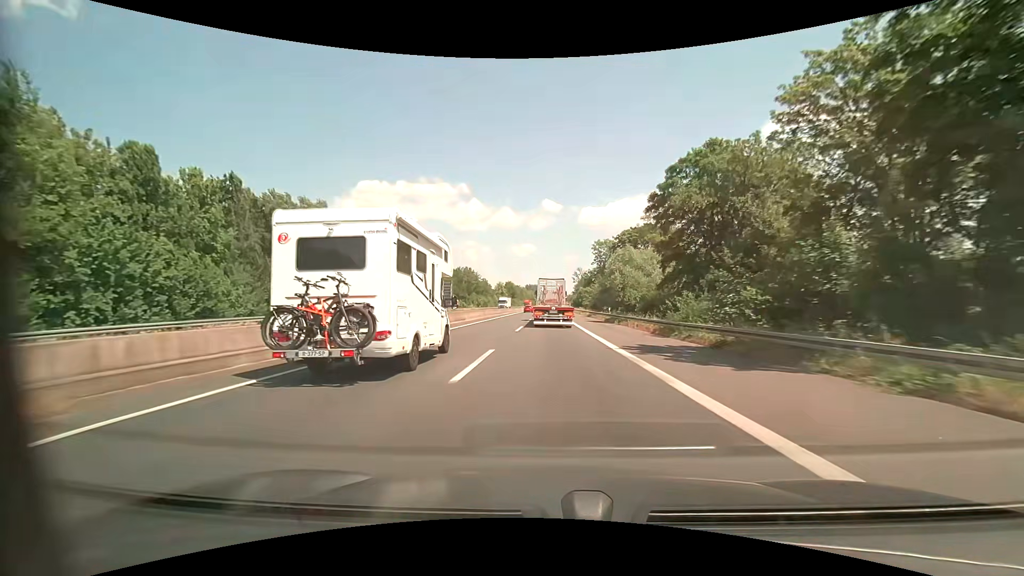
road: motorway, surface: asphalt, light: Day
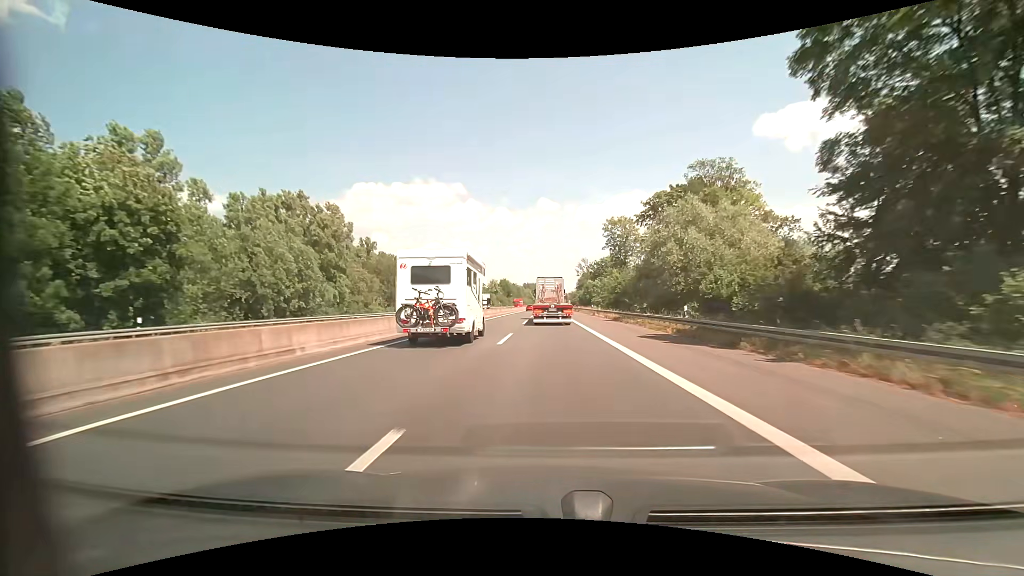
(0.0, +28.0) m; 0°
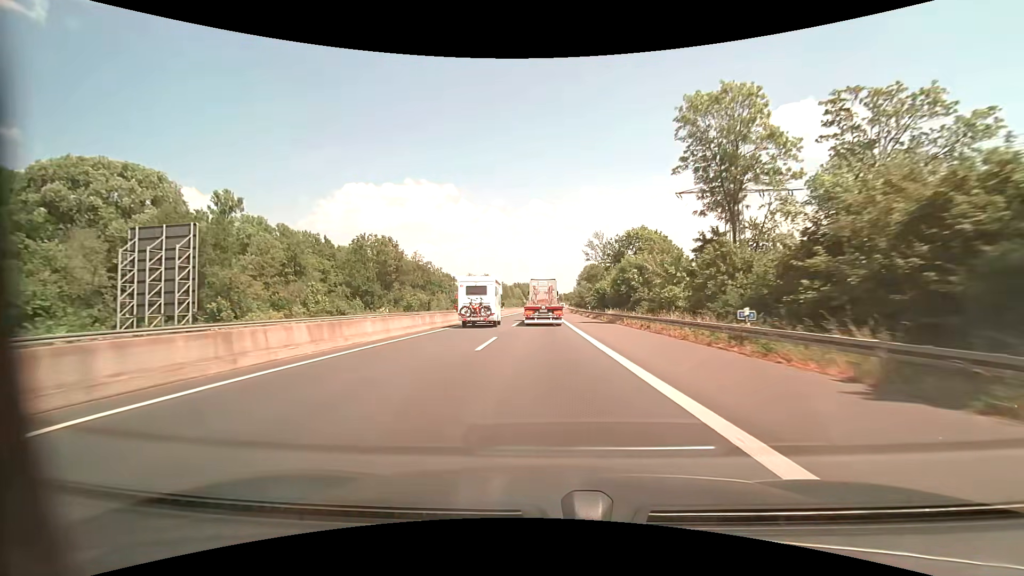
(+0.3, +56.2) m; +1°
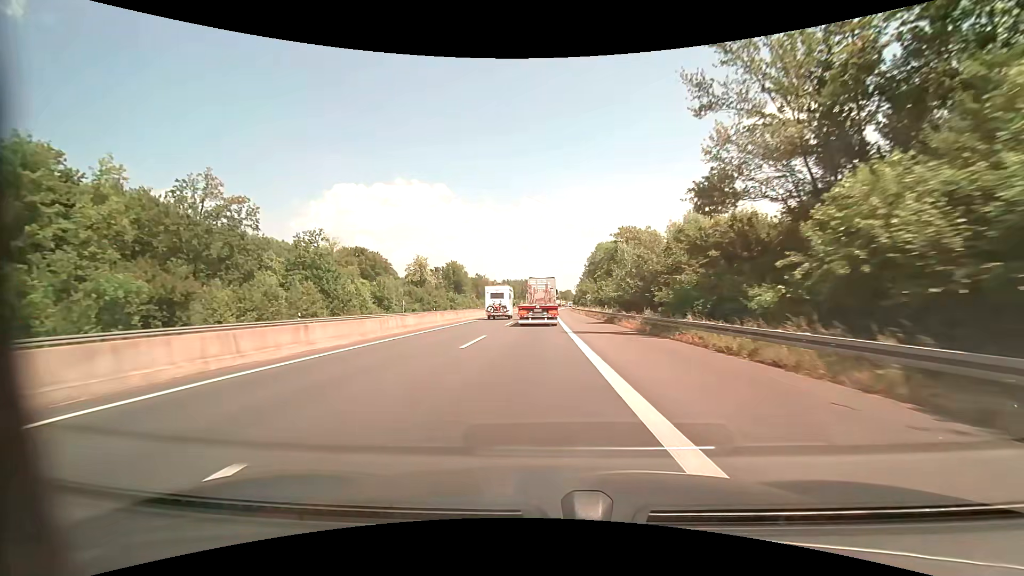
(+0.5, +71.3) m; +1°
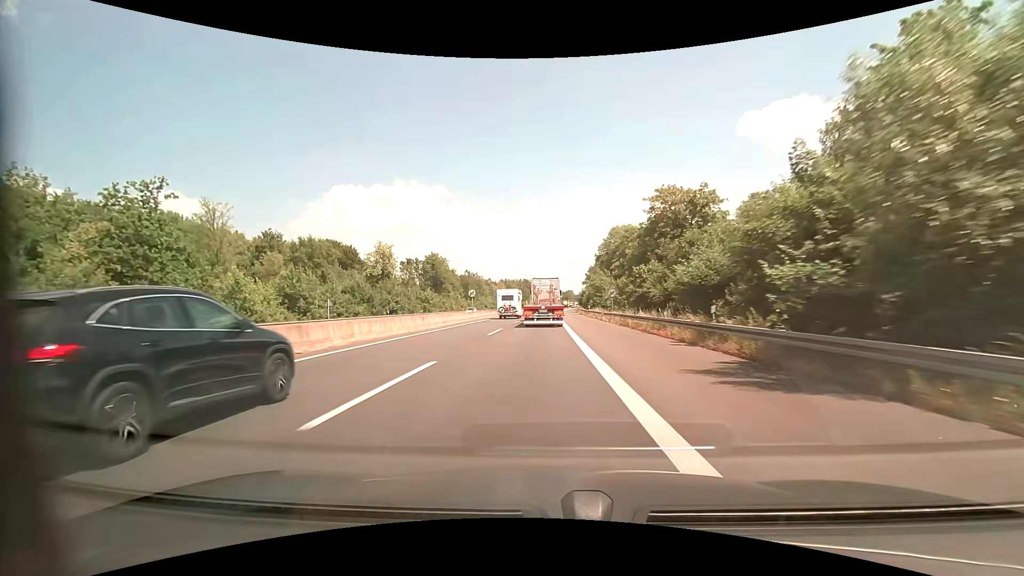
(+0.1, +28.4) m; 0°
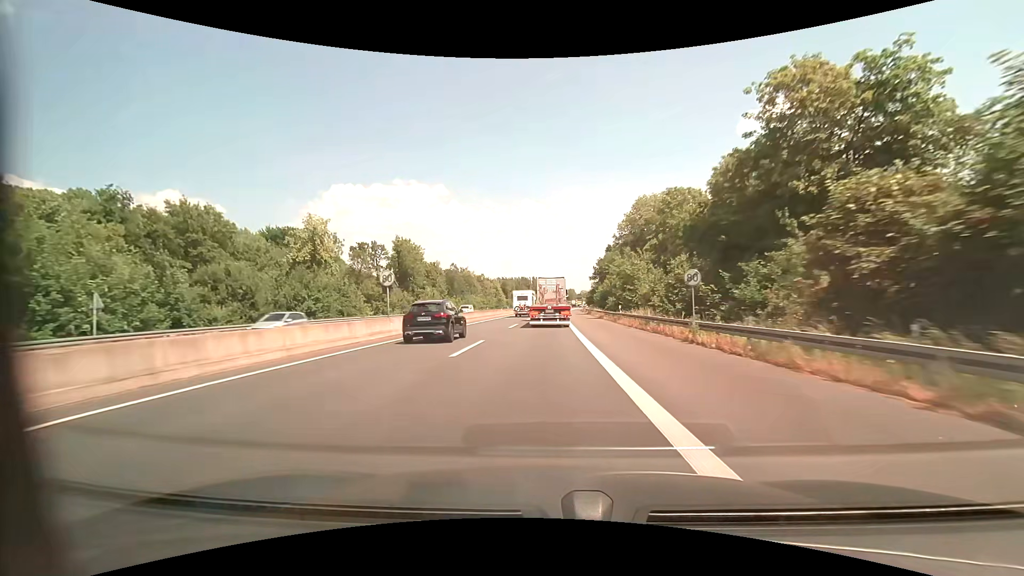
(0.0, +28.4) m; 0°
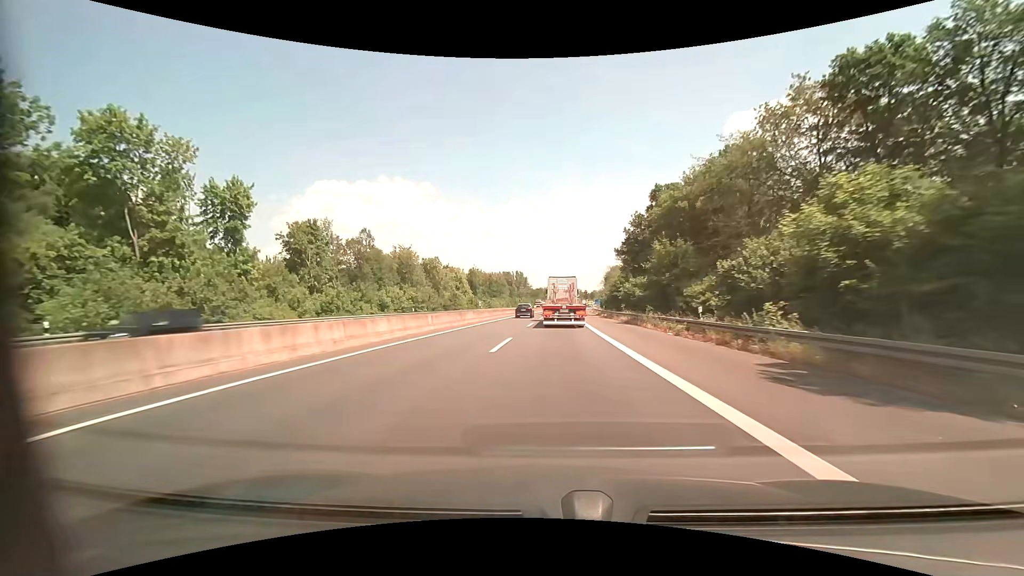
(+0.5, +71.0) m; +1°
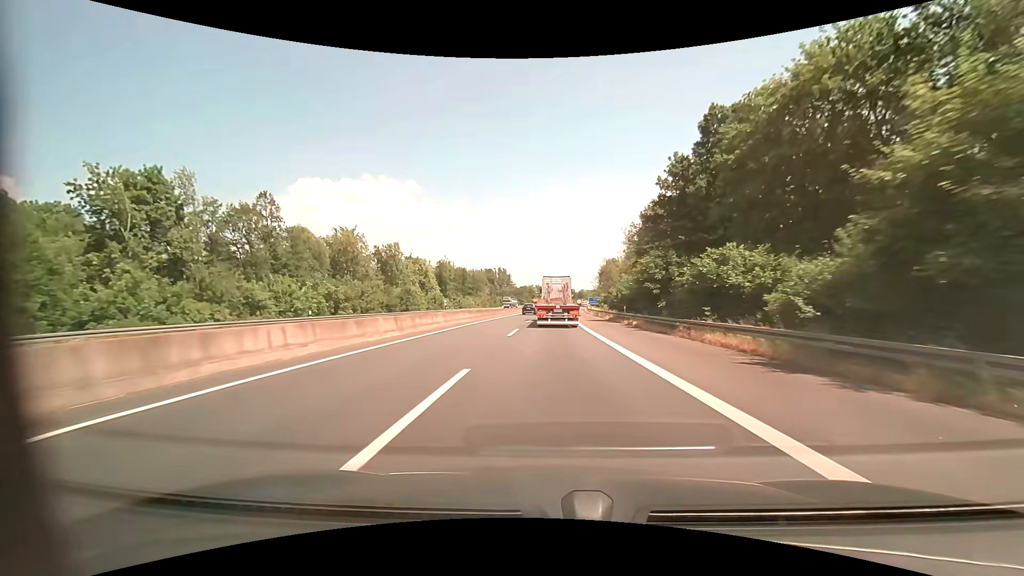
(+0.3, +28.2) m; +2°
(0, +10) (0, +20) (0, +30) (+1, +40) (+1, +50) (+1, +60) (+2, +70) (+2, +80) (+2, +90) (+3, +100) m
